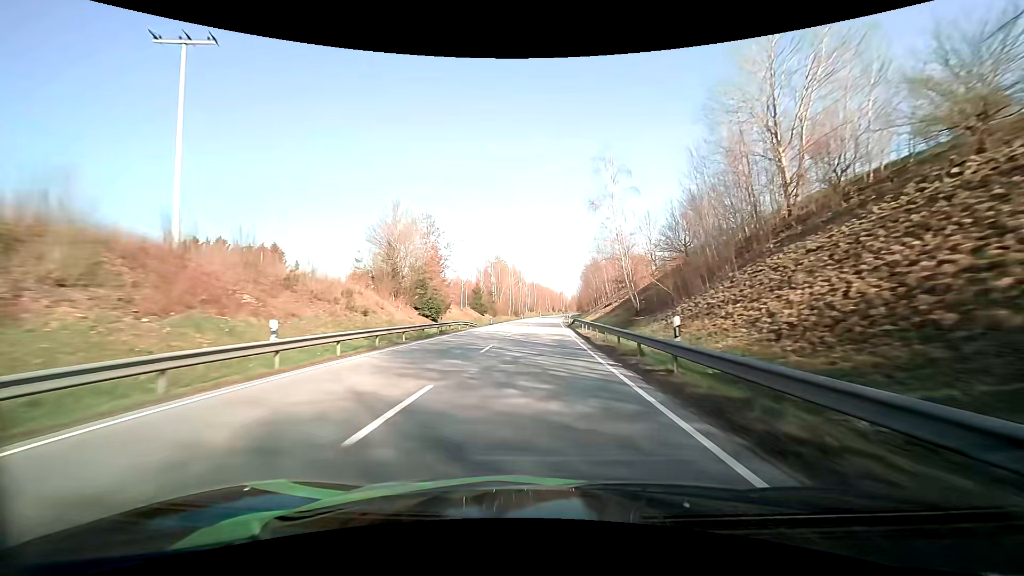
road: primary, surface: asphalt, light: Day
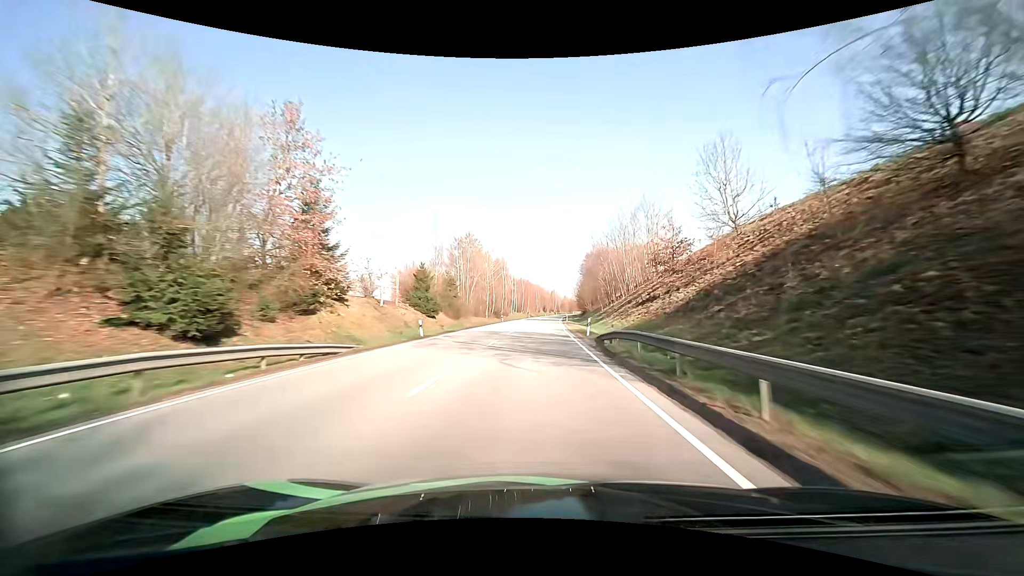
(+0.3, +32.5) m; +1°
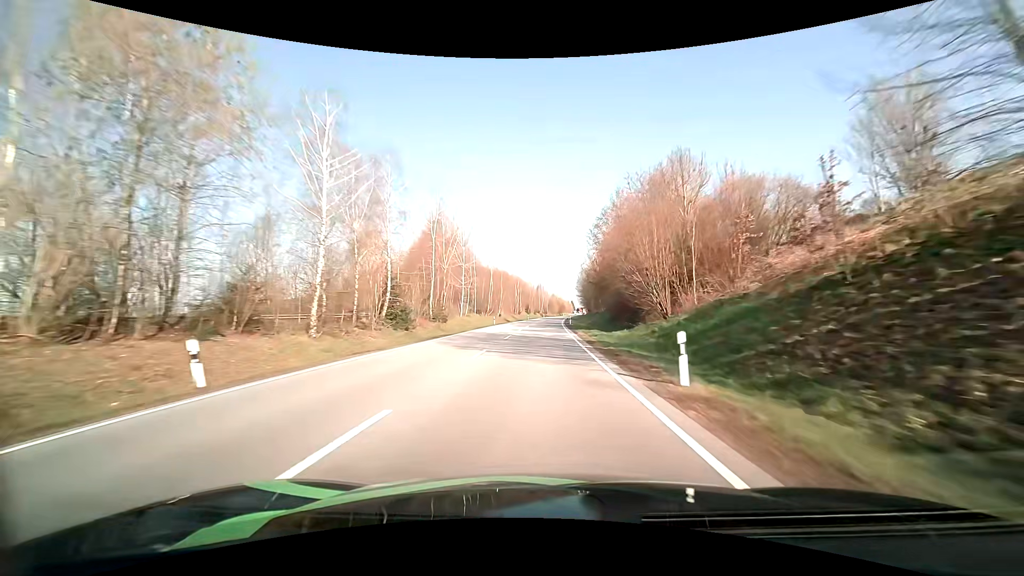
(+1.1, +64.0) m; +2°
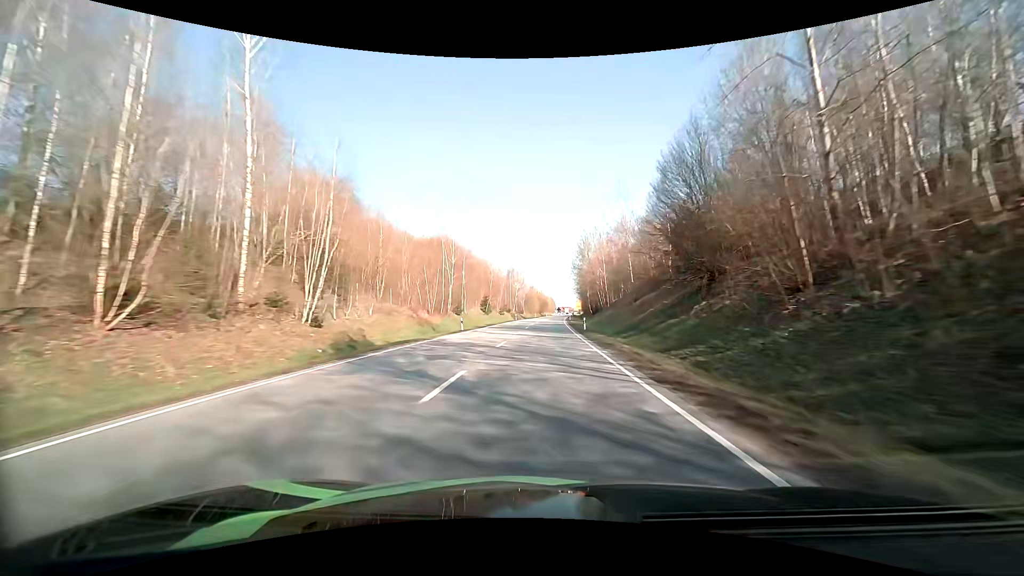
(+1.6, +78.0) m; +3°
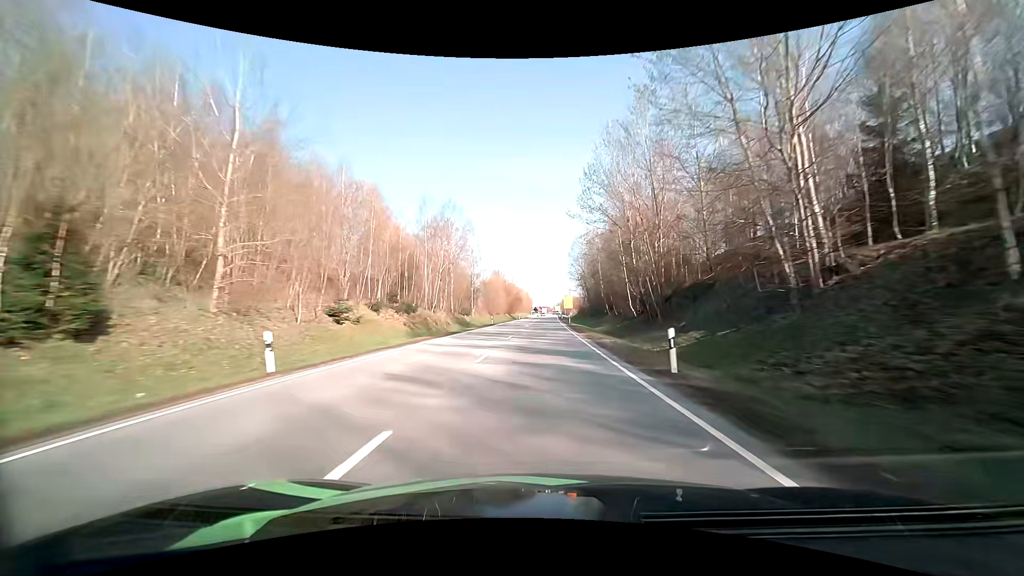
(+1.7, +76.5) m; +3°
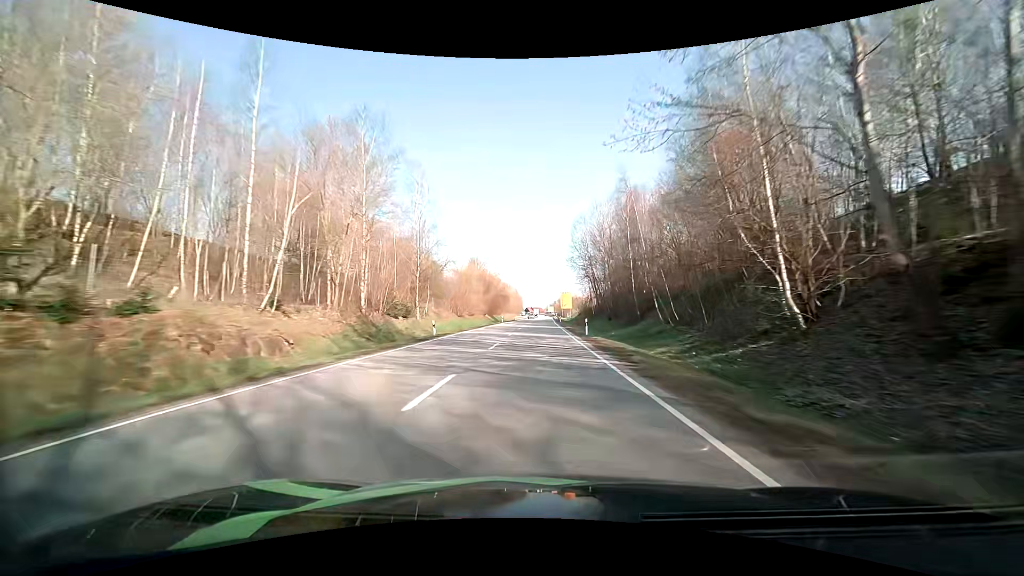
(+0.2, +30.2) m; 0°
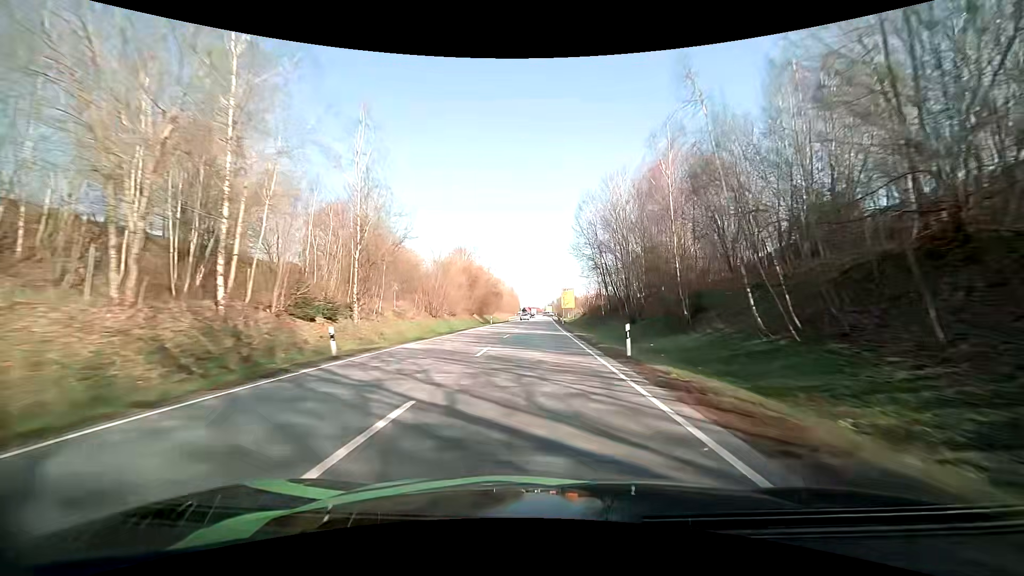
(+0.1, +15.1) m; +1°
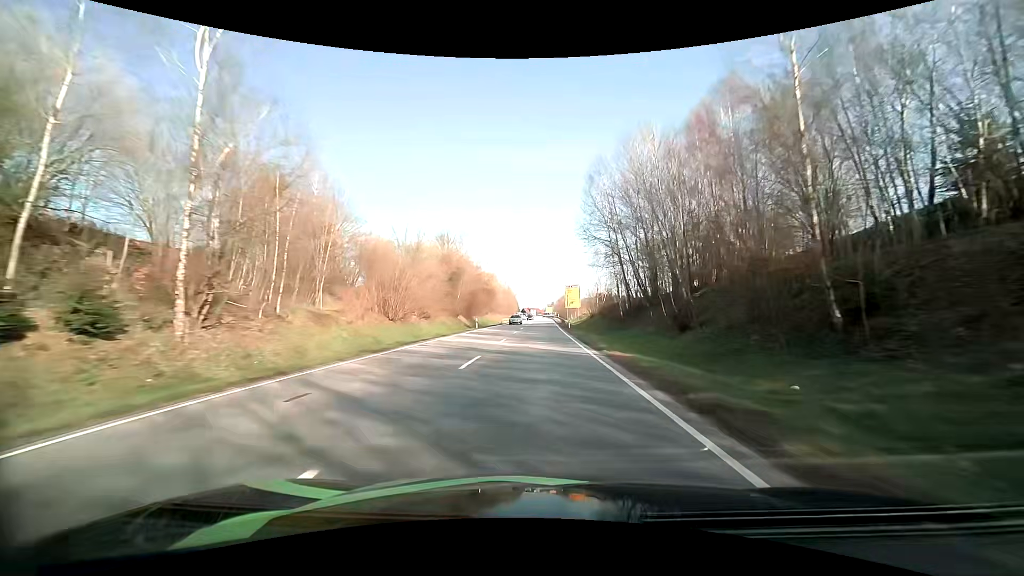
(0.0, +15.1) m; 0°
(0, +10) (0, +20) (0, +30) (0, +40) (0, +50) (0, +60) (0, +70) (0, +80) (+1, +90) (+1, +100) m
